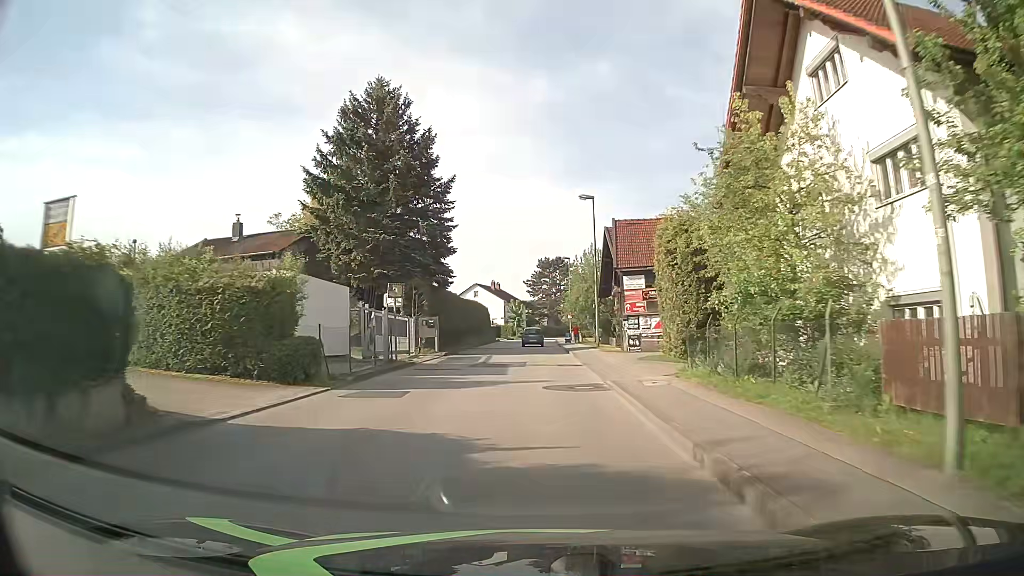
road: unclassified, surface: asphalt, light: Day
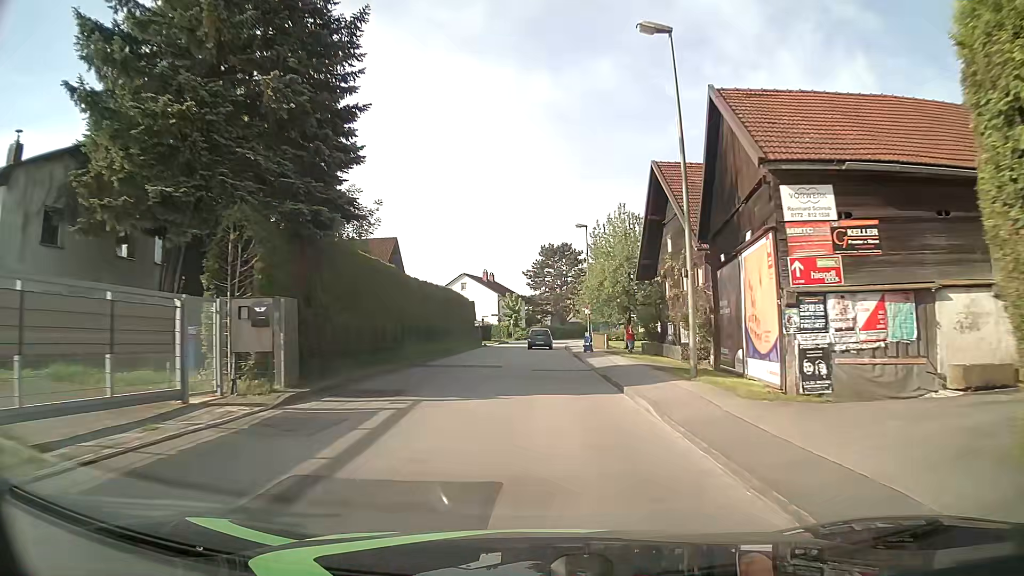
(0.0, +21.2) m; 0°
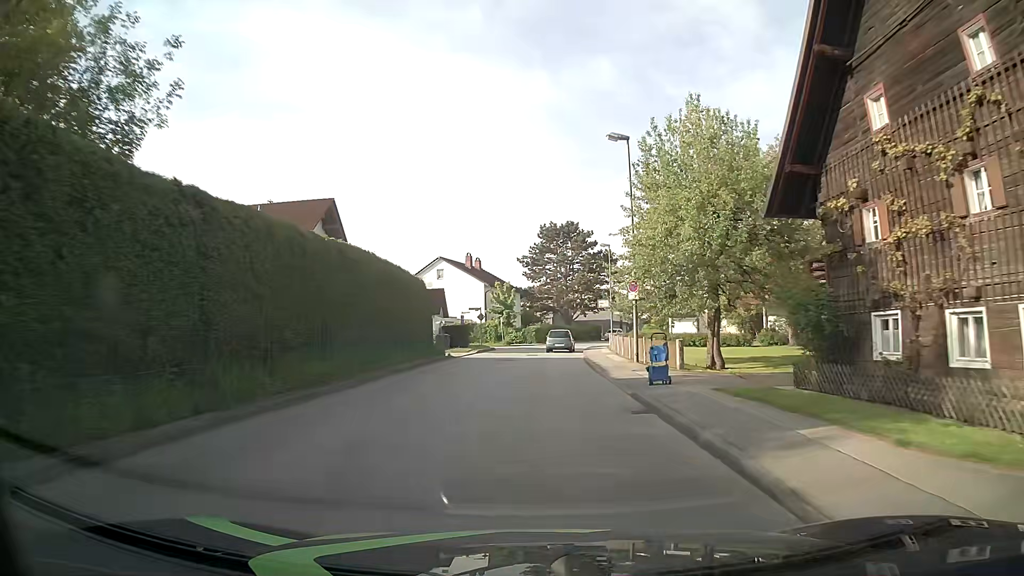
(0.0, +21.5) m; 0°
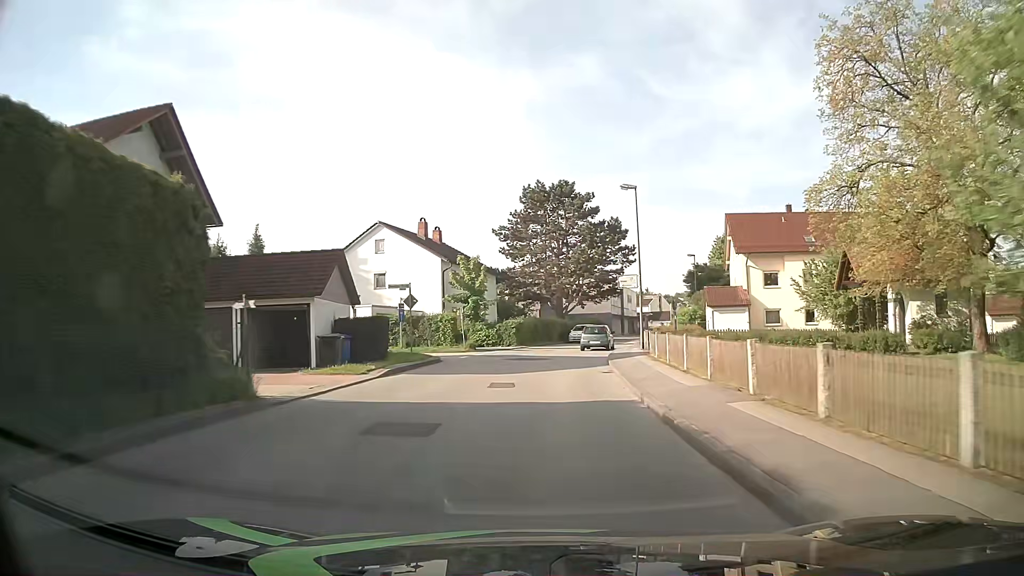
(+0.2, +21.7) m; +2°
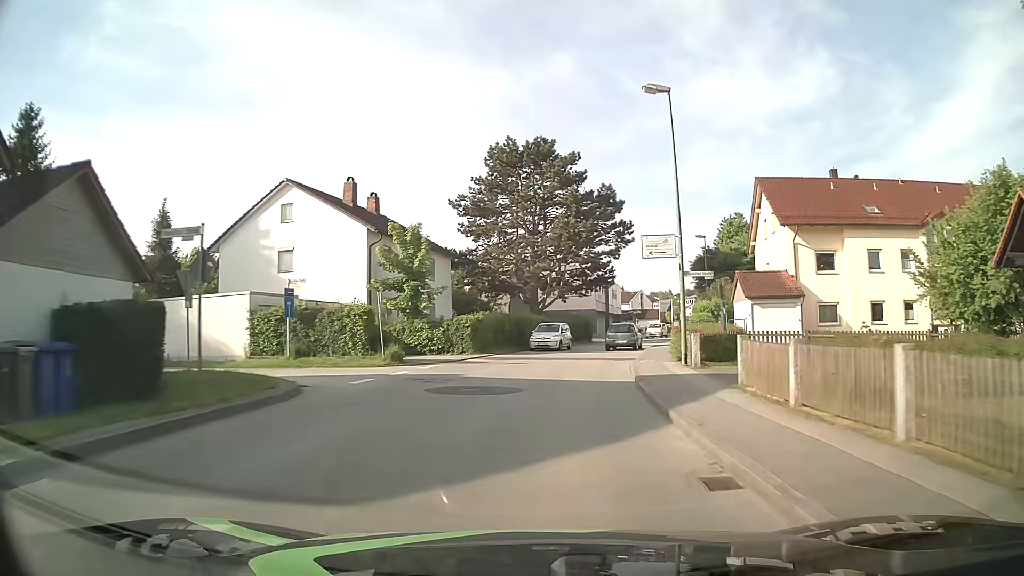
(+0.3, +14.3) m; +2°
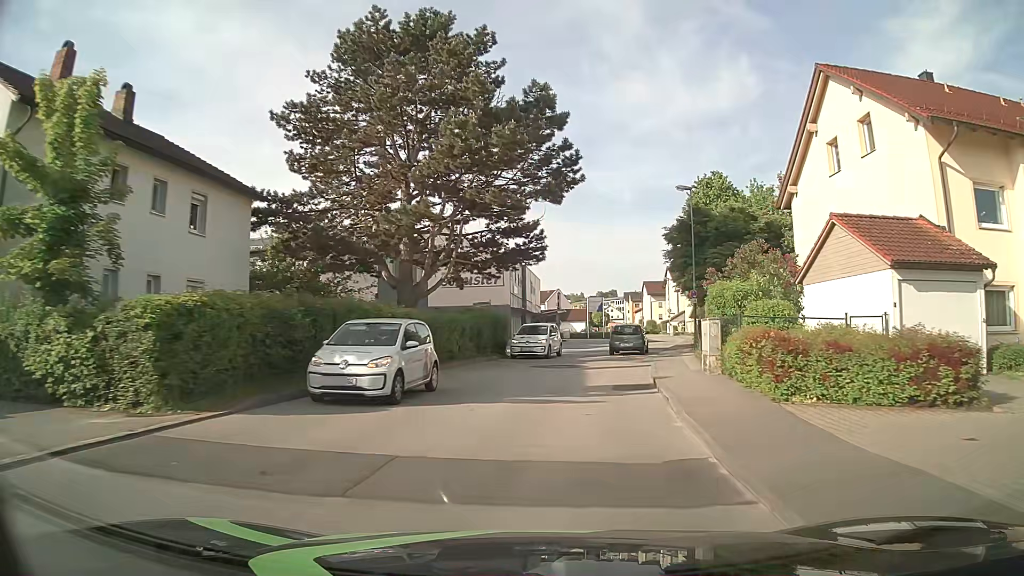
(+1.3, +21.1) m; +8°
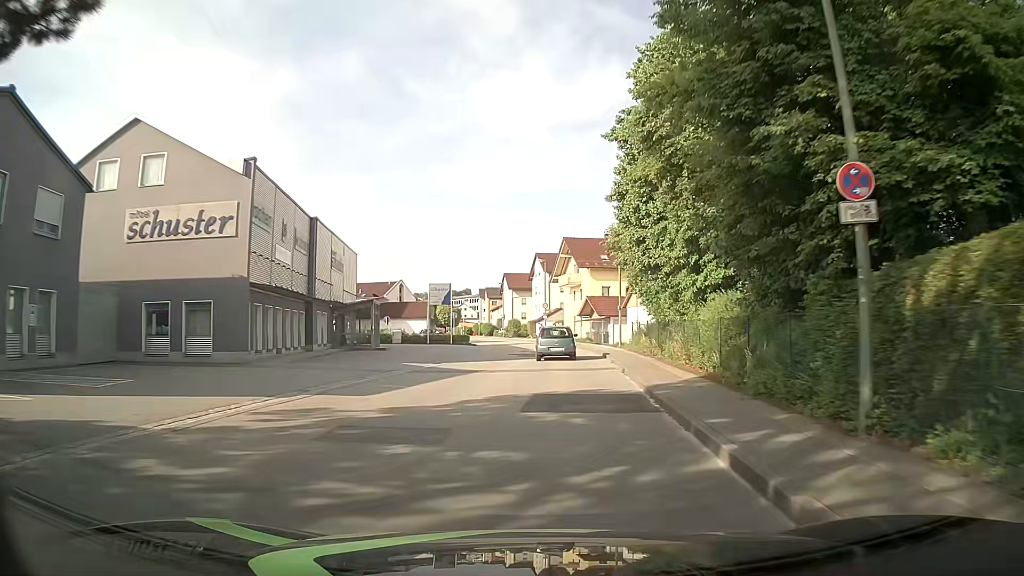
(+2.8, +27.4) m; +11°
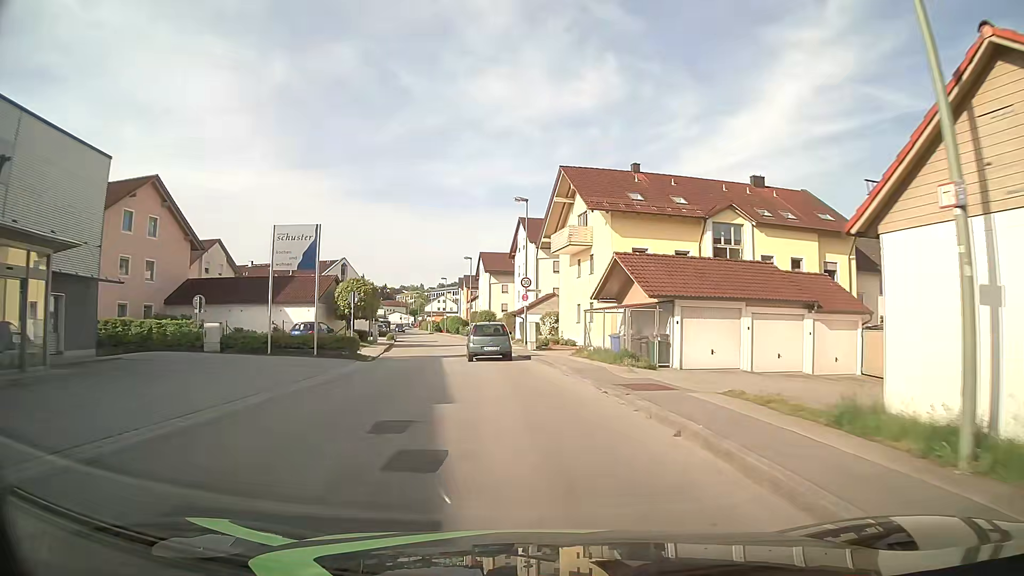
(+1.2, +31.5) m; -1°
(0, +10) (0, +20) (-1, +30) (-2, +40) (-4, +50) (-5, +60) (-7, +70) (-8, +79) (-10, +89) (-12, +99) m
